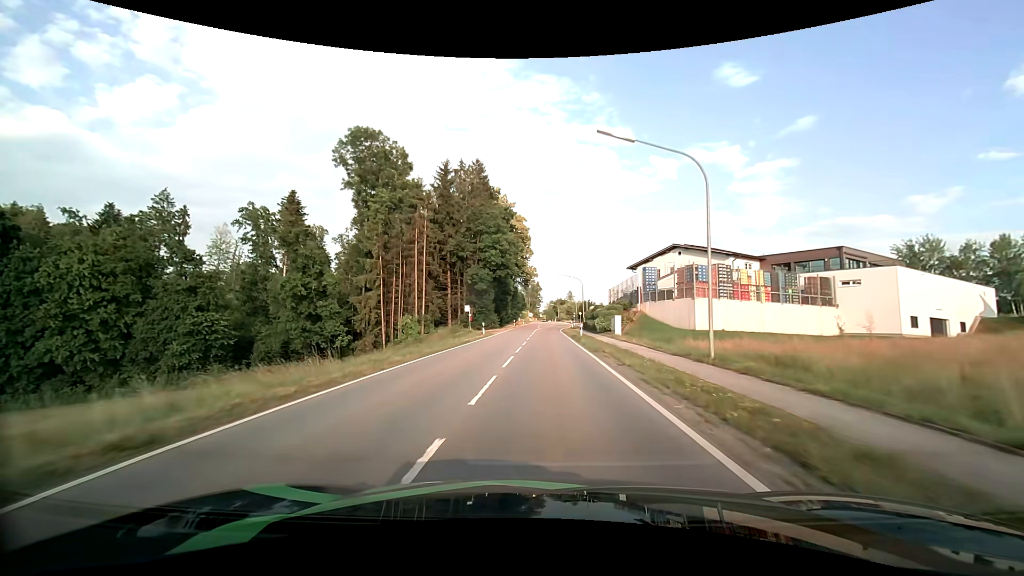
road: tertiary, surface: asphalt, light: Day
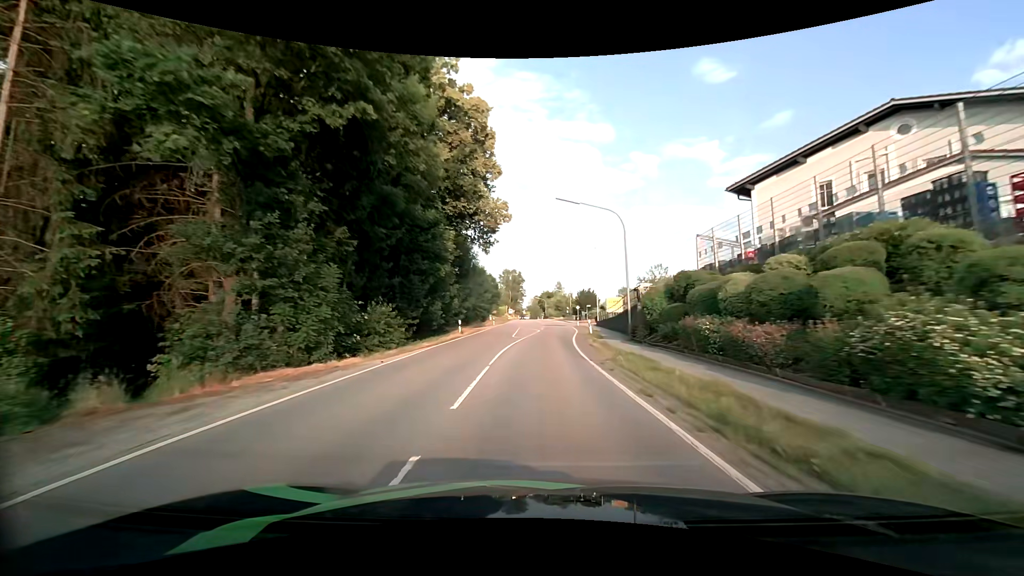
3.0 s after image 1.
(+0.6, +42.8) m; +2°
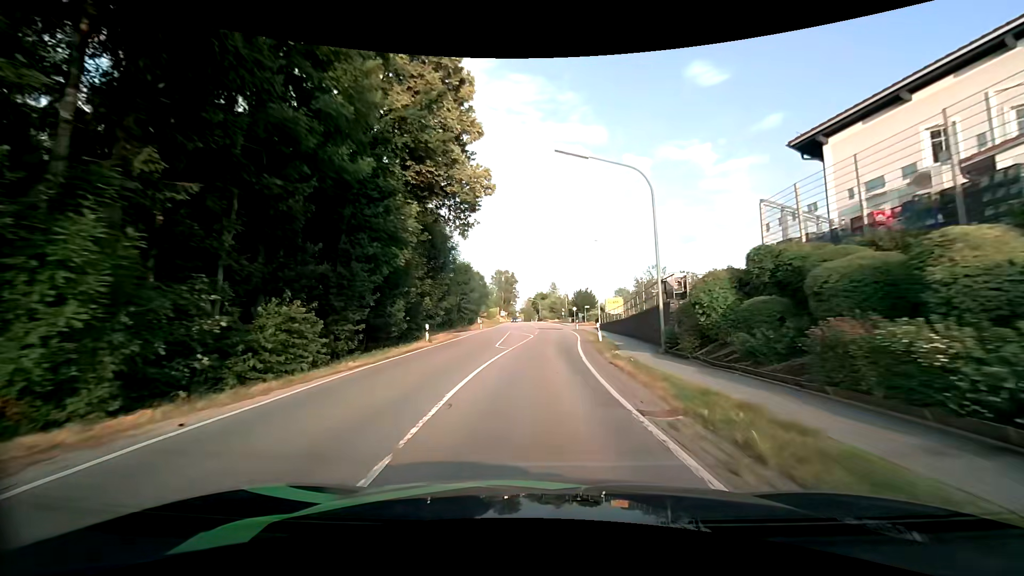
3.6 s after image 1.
(+0.1, +8.2) m; +1°
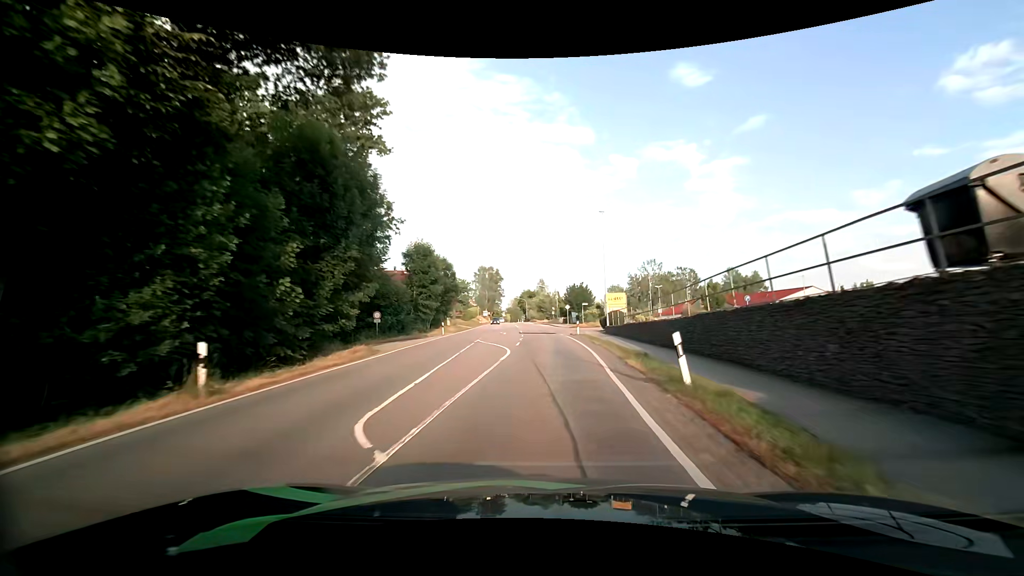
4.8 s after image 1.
(+0.2, +16.5) m; +1°
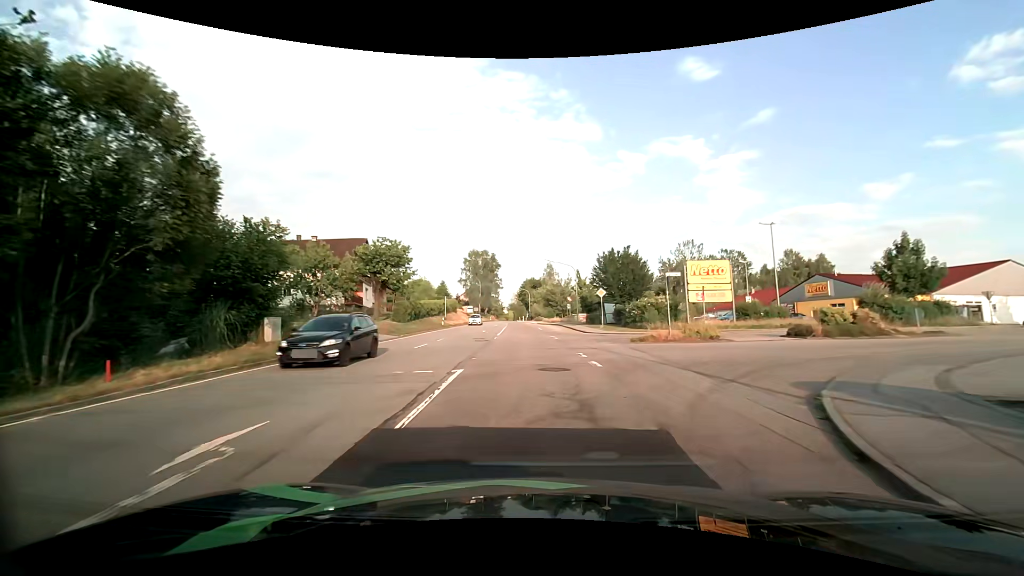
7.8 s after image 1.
(+0.6, +41.3) m; 0°
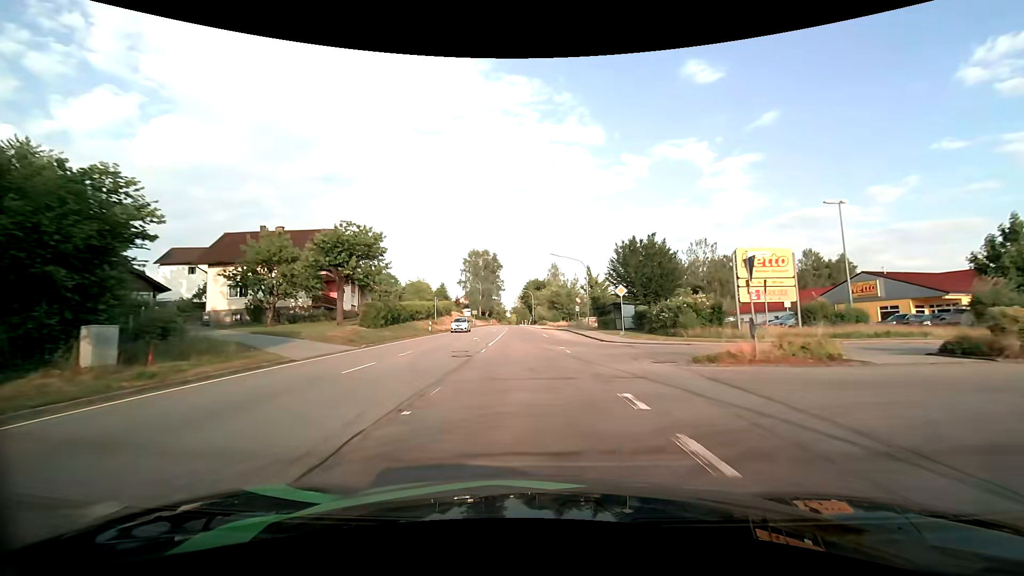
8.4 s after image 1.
(-0.1, +8.4) m; -1°
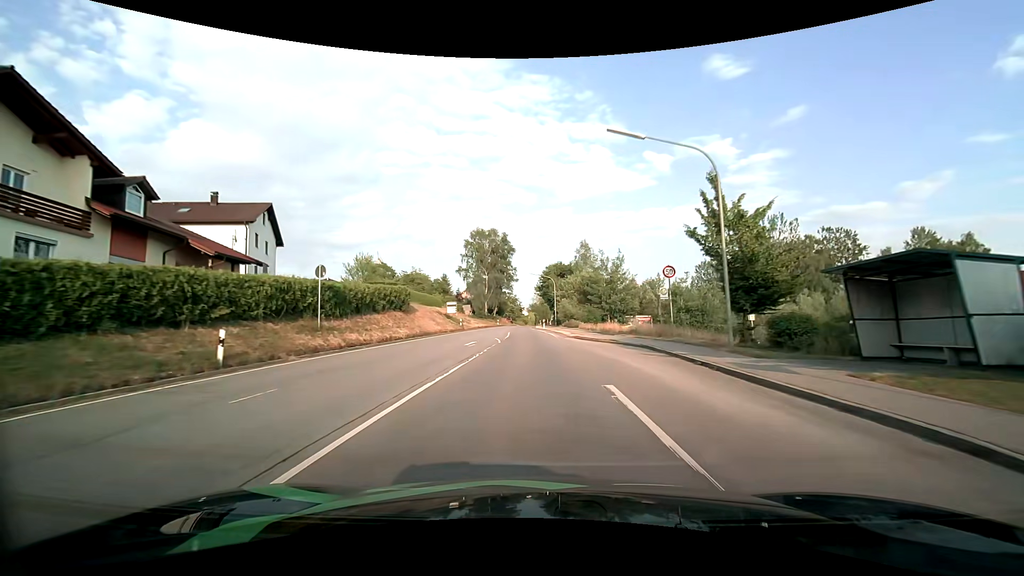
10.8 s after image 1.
(-0.4, +32.9) m; -2°
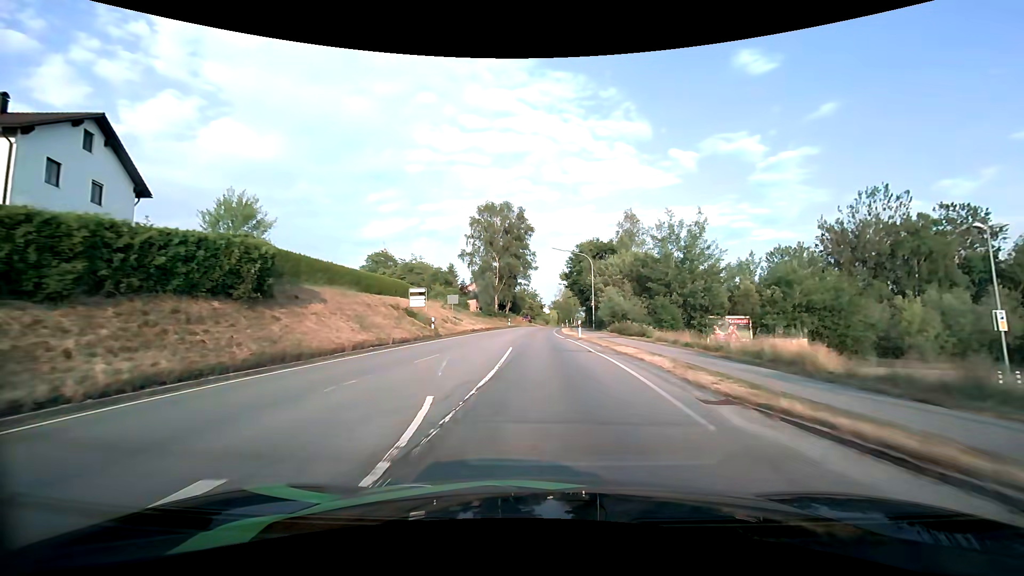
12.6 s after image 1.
(-0.5, +24.1) m; -2°
(0, +10) (0, +20) (0, +30) (0, +40) (0, +50) (+1, +60) (+1, +70) (+2, +80) (+3, +90) (+5, +100) m
